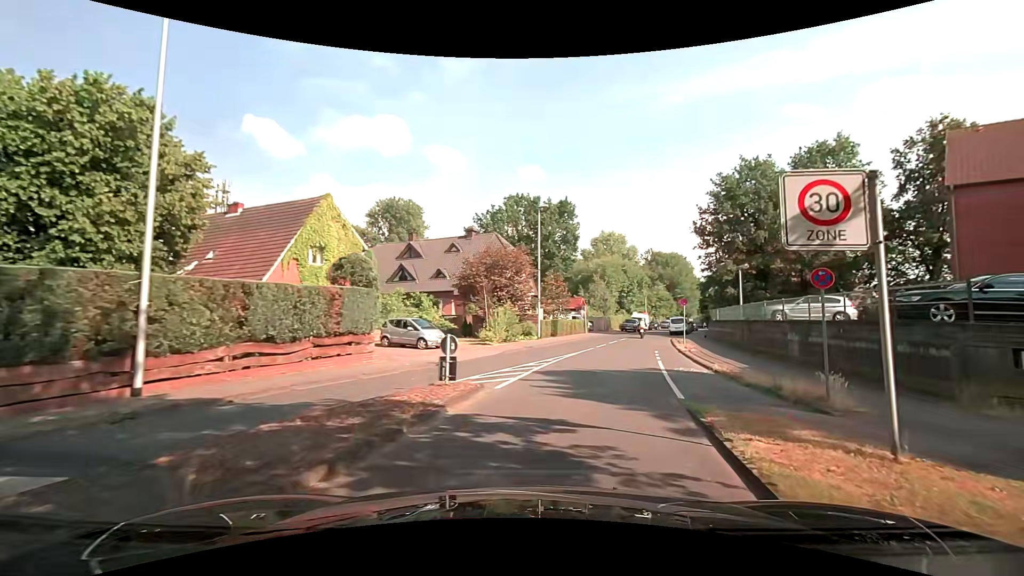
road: residential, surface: asphalt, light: Day
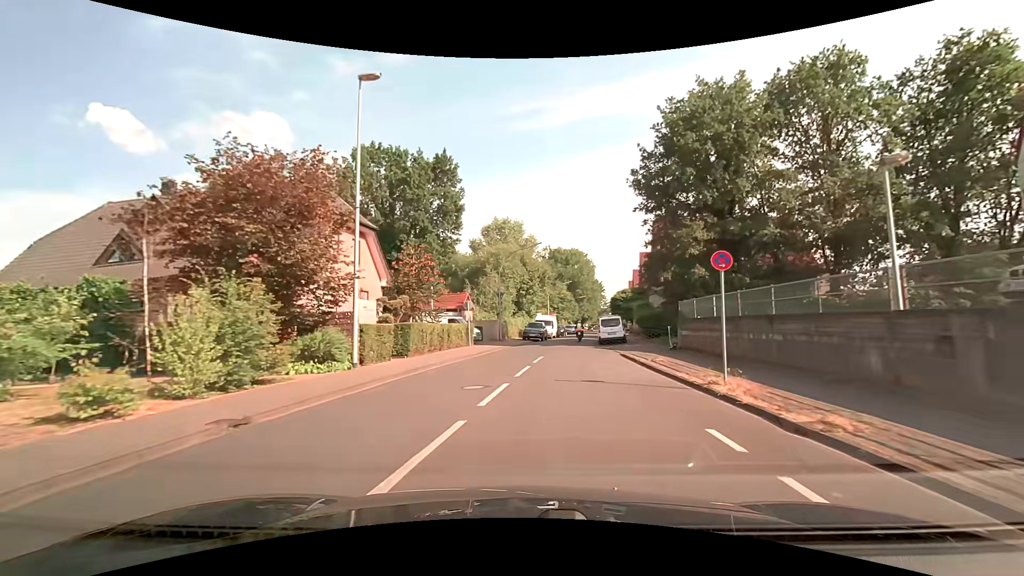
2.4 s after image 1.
(+3.3, +20.7) m; +14°
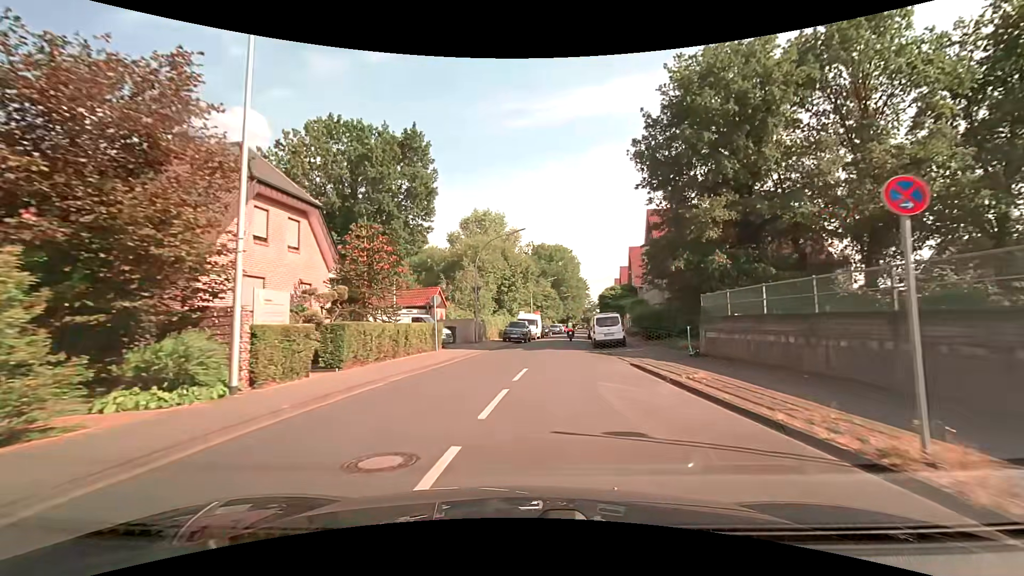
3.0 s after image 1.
(+0.1, +5.7) m; +2°
(0, +10) (+1, +20) (+2, +30) (+3, +40) (+4, +50) (+6, +60) (+7, +70) (+8, +80) (+10, +89) (+11, +99) m
